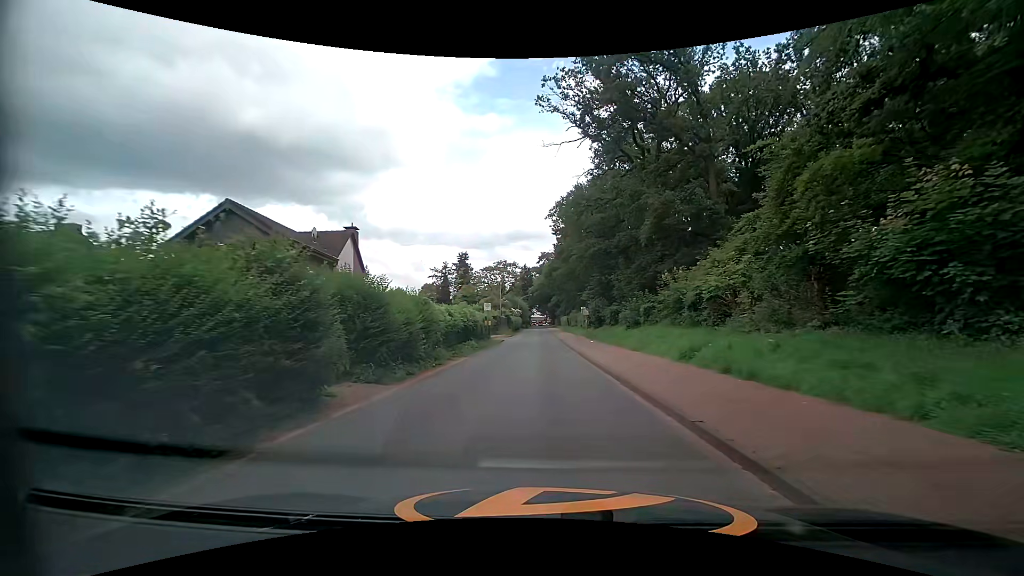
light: Day
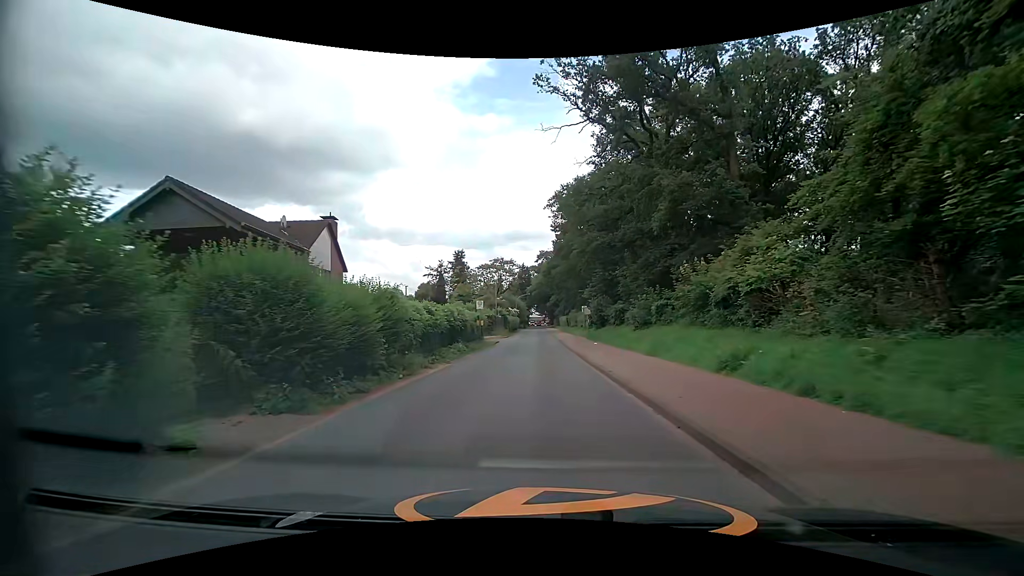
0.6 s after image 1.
(+0.1, +3.8) m; 0°
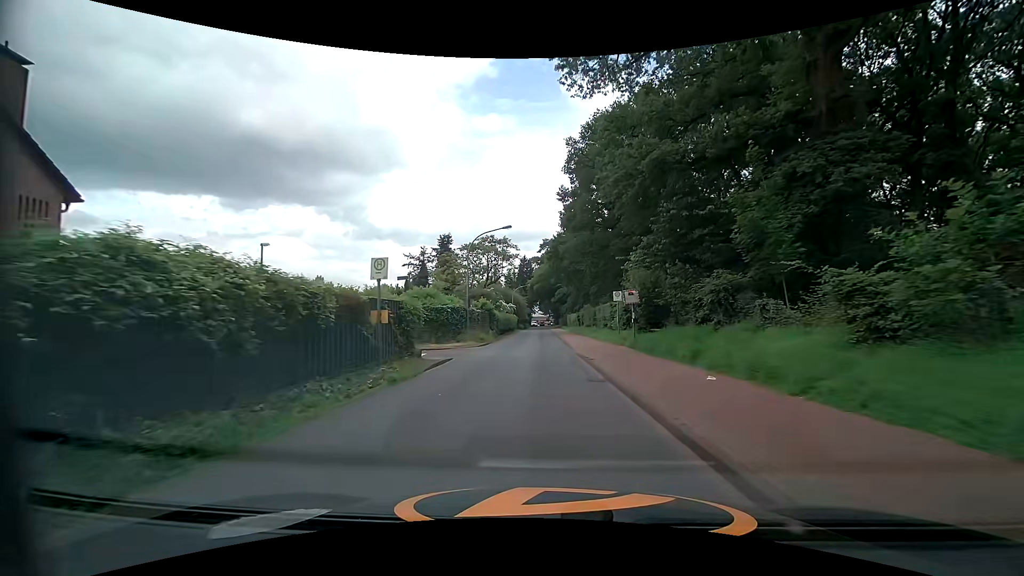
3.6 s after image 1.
(+0.1, +22.8) m; +1°
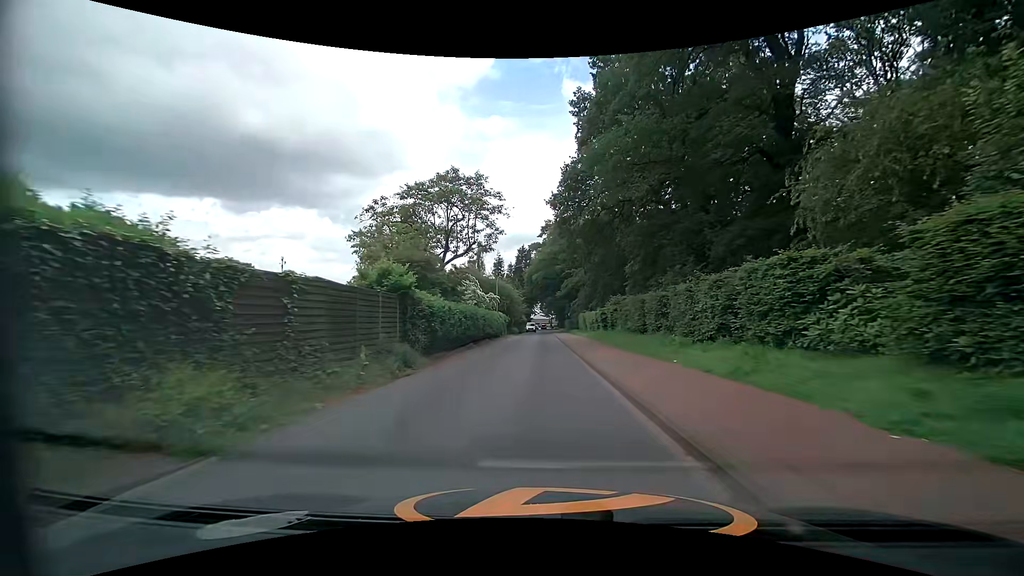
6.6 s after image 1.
(-0.3, +29.6) m; -1°
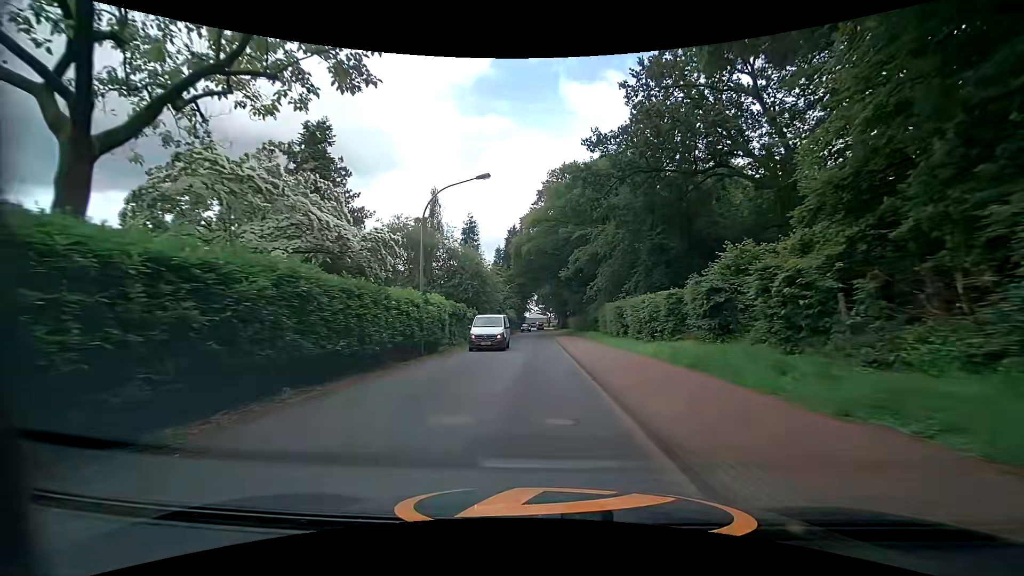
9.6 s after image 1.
(0.0, +30.9) m; +1°
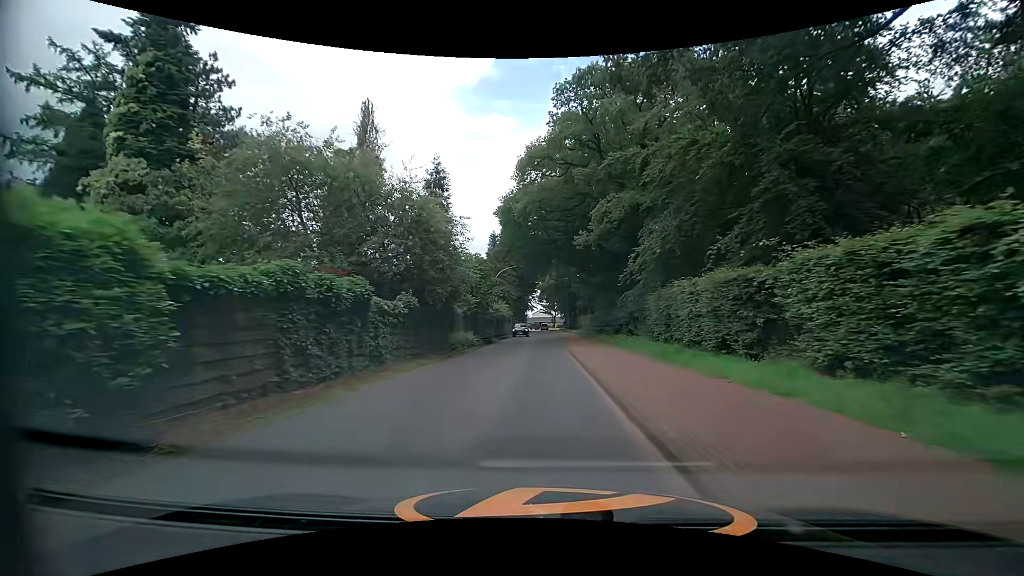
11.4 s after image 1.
(-0.2, +19.0) m; 0°
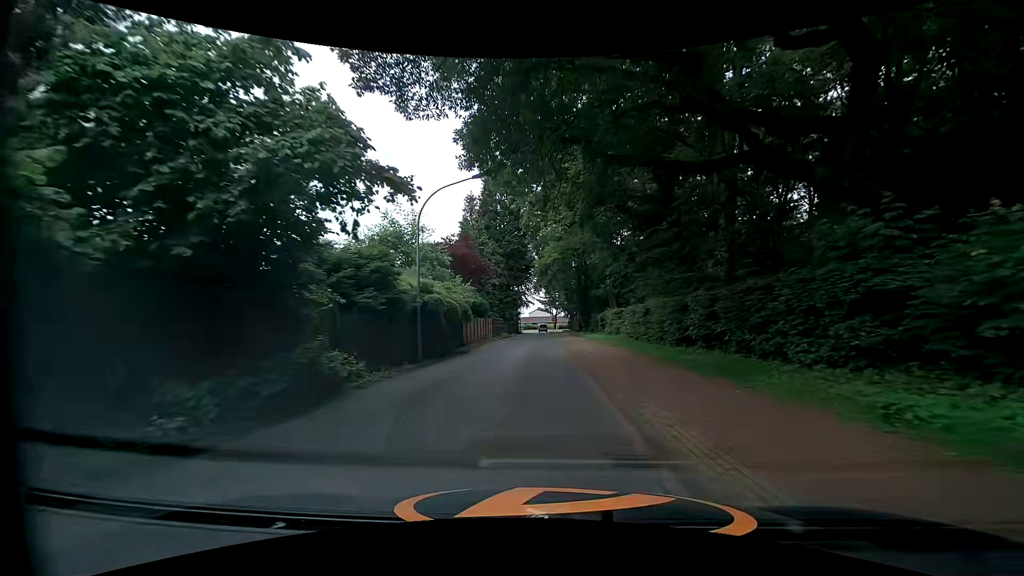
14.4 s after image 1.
(-0.2, +30.2) m; 0°
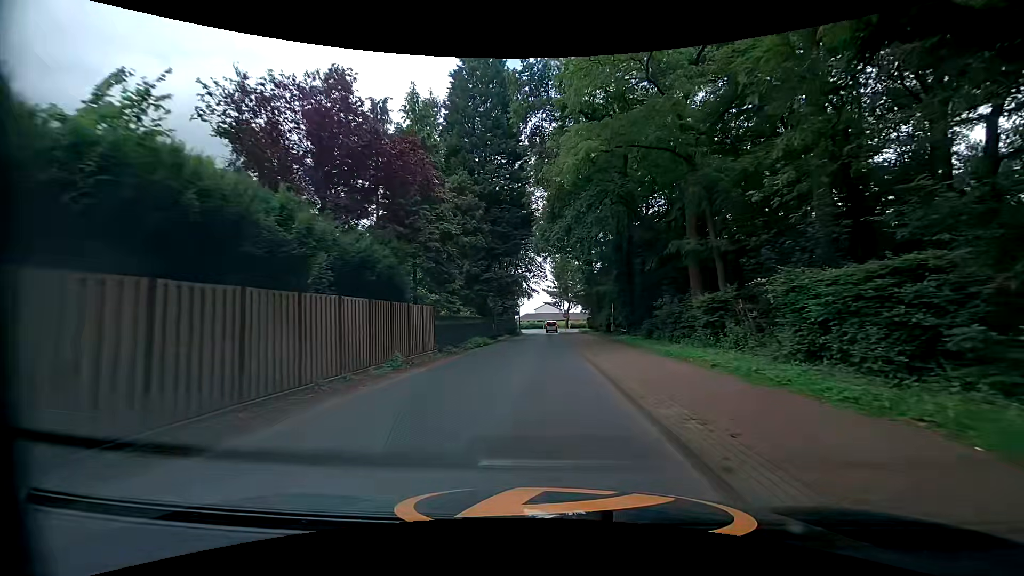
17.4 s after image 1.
(-0.3, +29.3) m; -1°
